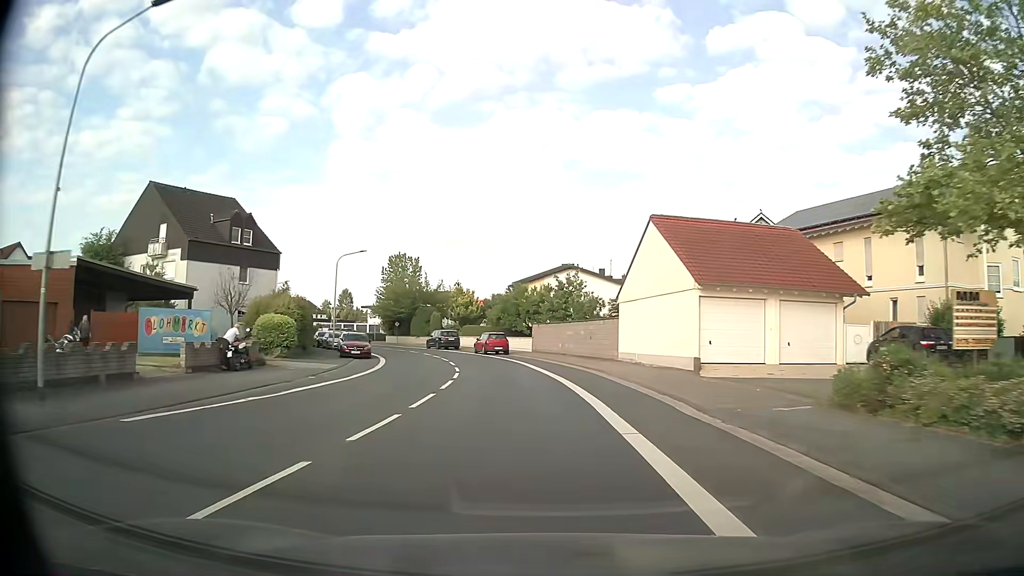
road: secondary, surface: asphalt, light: Day
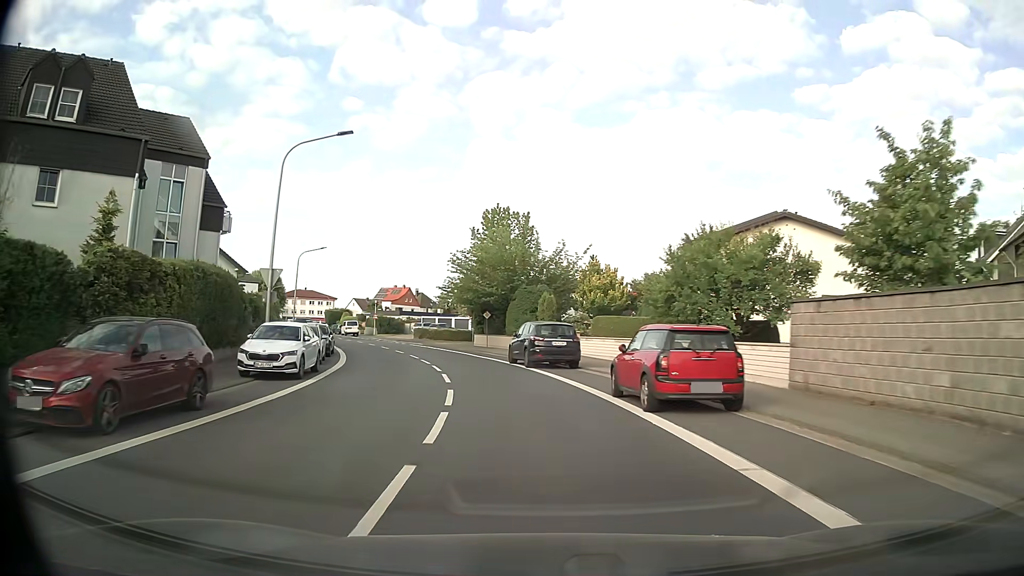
(-2.8, +32.5) m; -11°
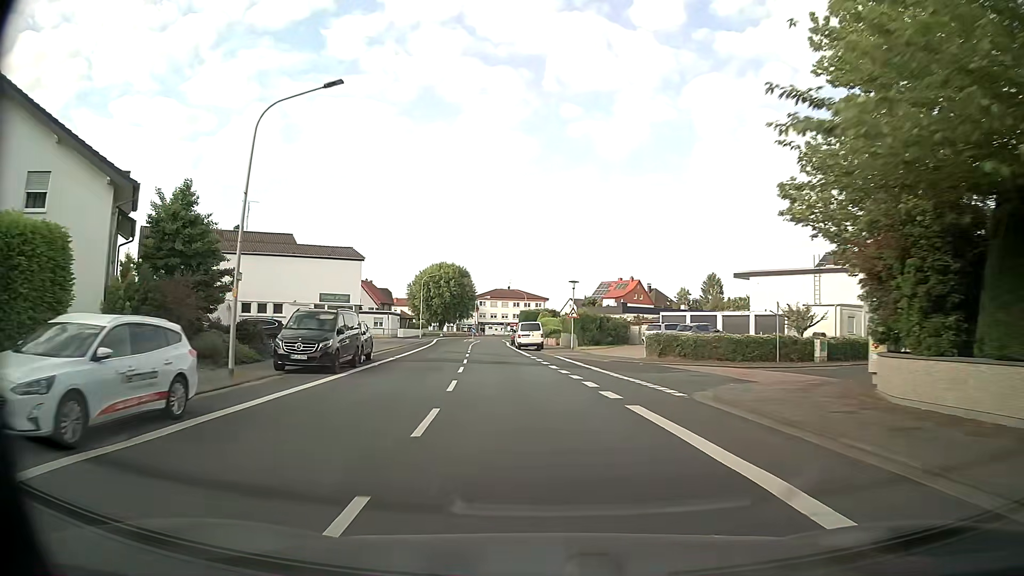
(-7.7, +40.3) m; -20°
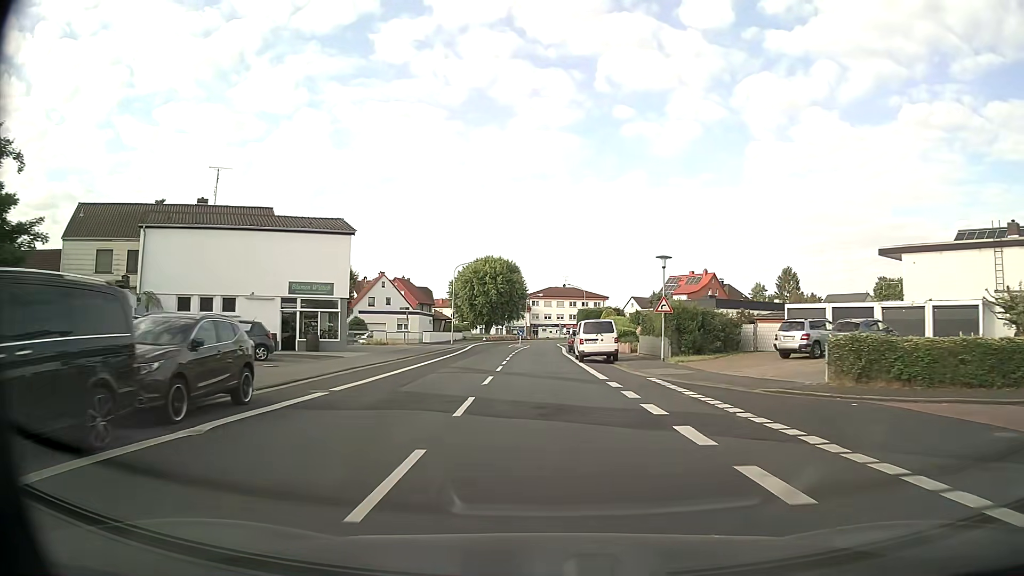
(-0.8, +16.6) m; -5°
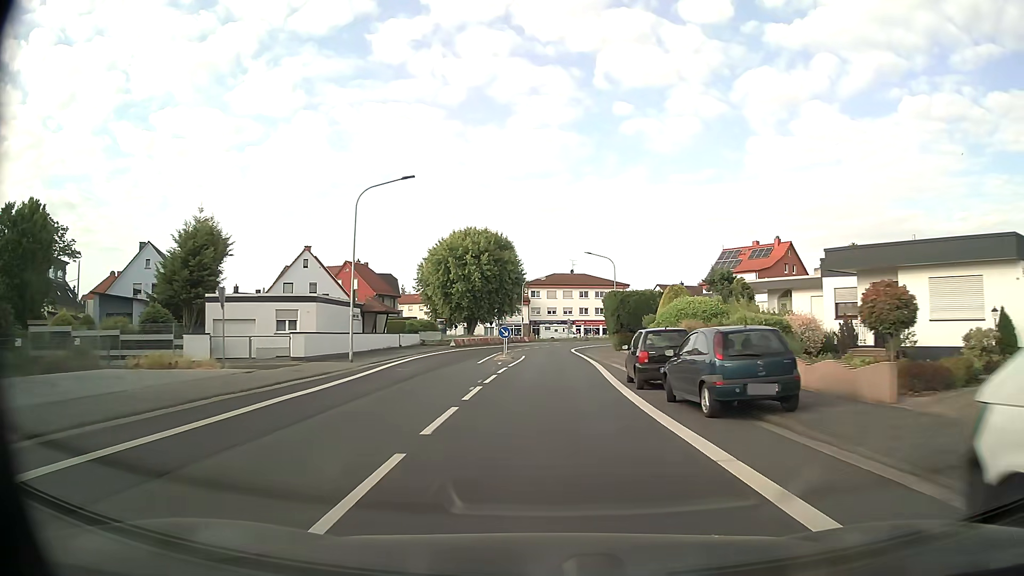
(-0.3, +33.4) m; 0°
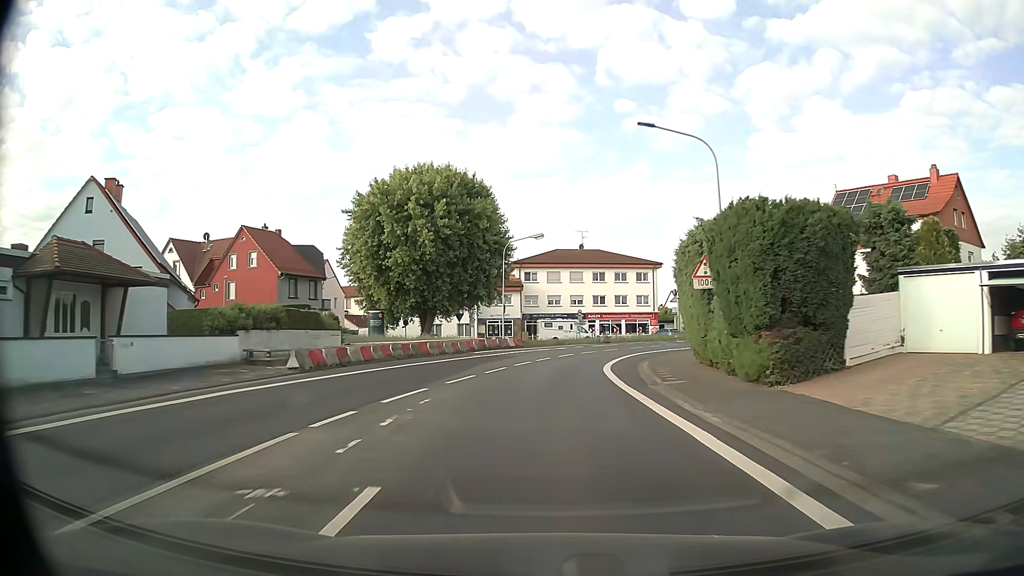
(+0.3, +33.8) m; 0°
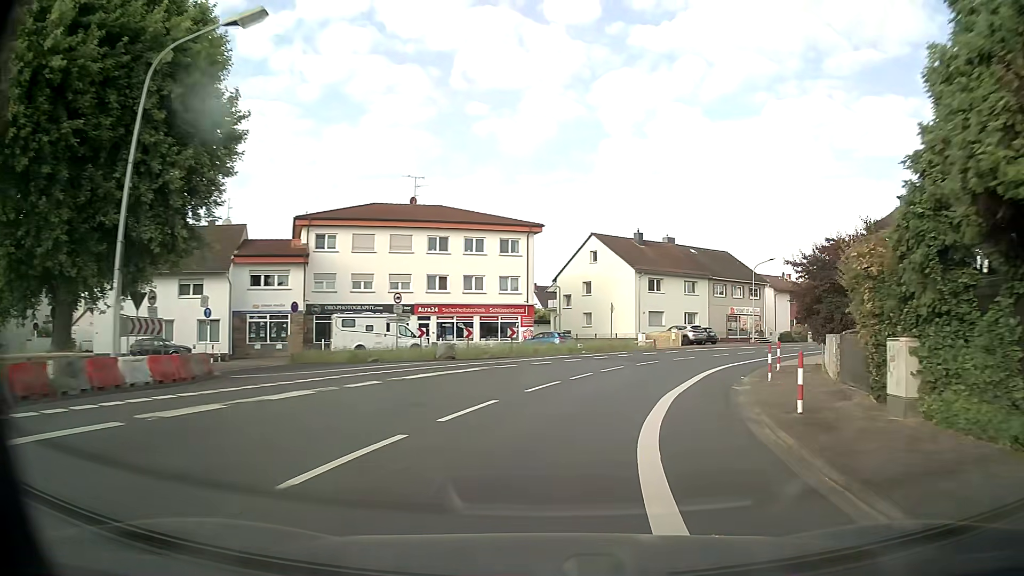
(+2.4, +33.2) m; +13°
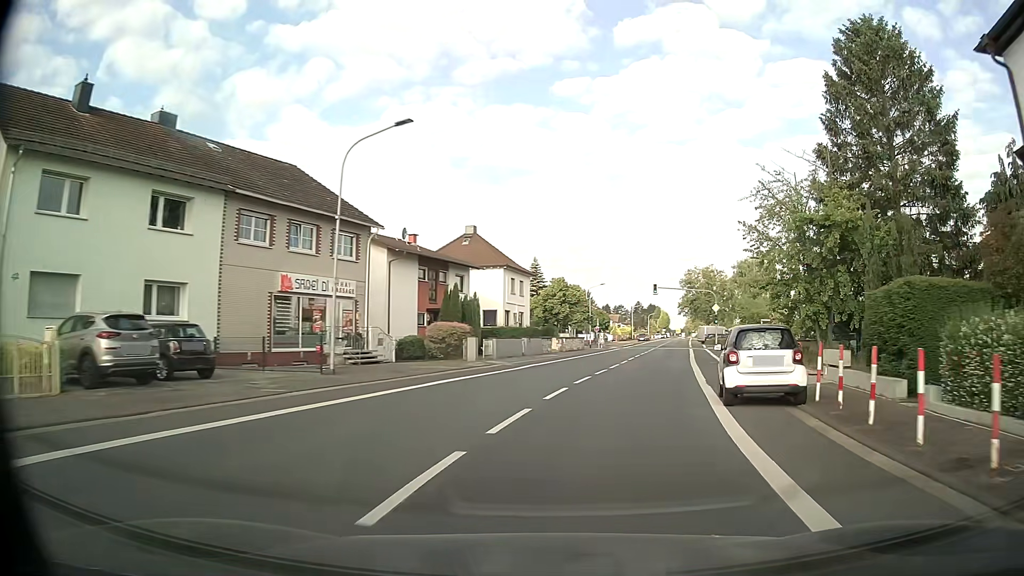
(+12.0, +38.1) m; +35°
(+1, +10) (+2, +20) (+4, +30) (+6, +39) (+8, +49) (+10, +59) (+13, +69) (+15, +79) (+17, +88) (+19, +98) m
